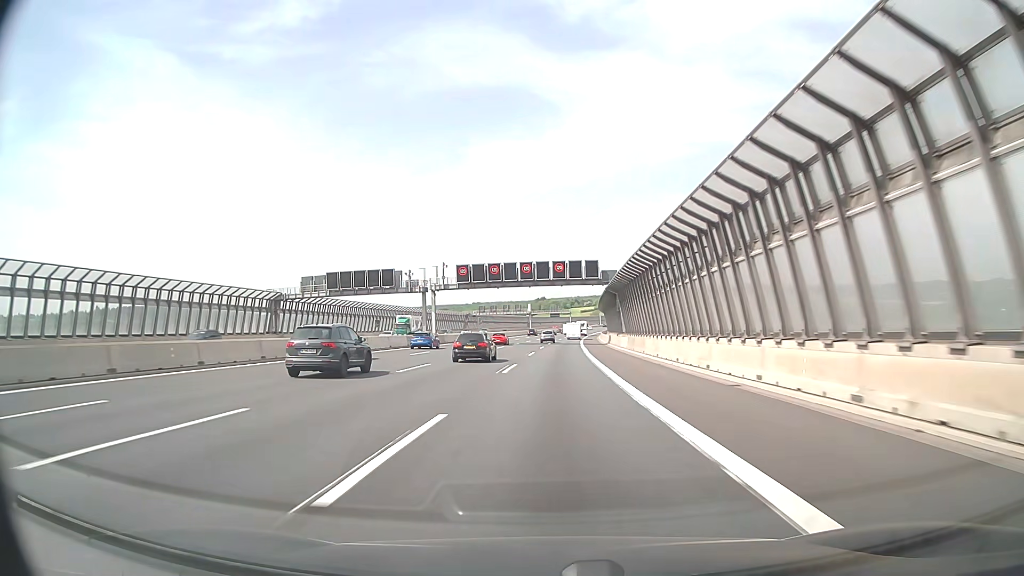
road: motorway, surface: asphalt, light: Day
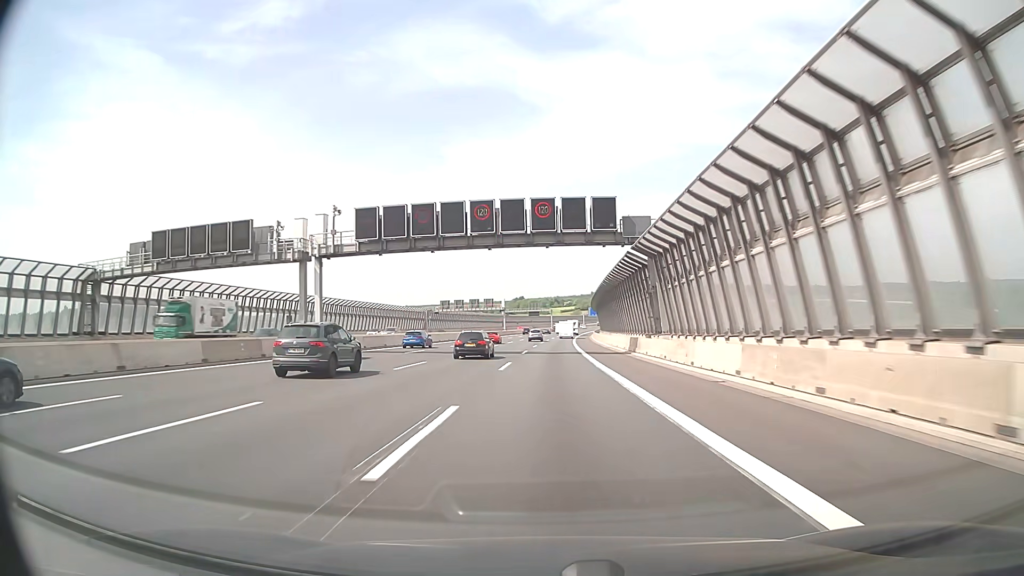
(+0.5, +35.0) m; +2°
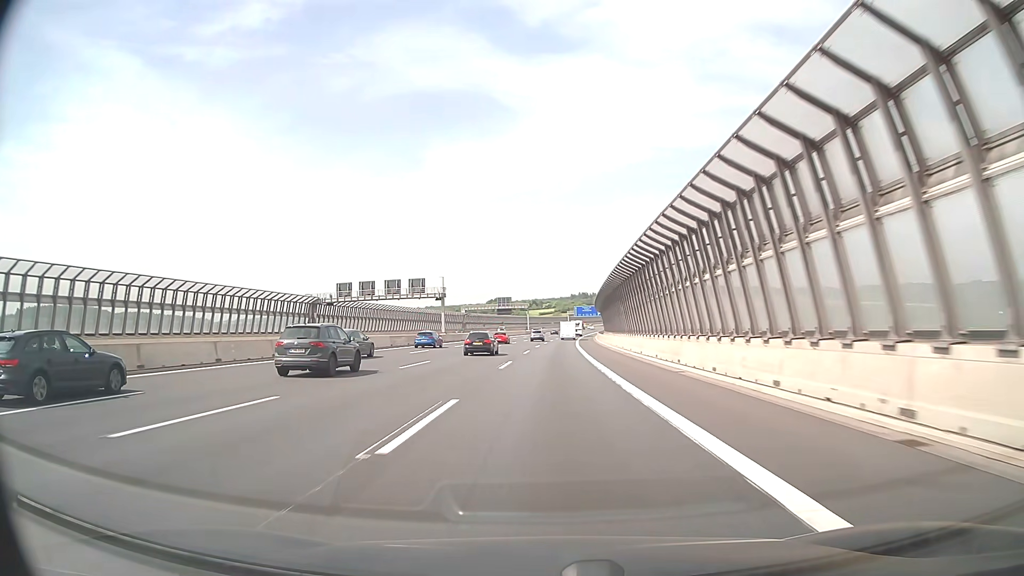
(+1.4, +70.3) m; +2°
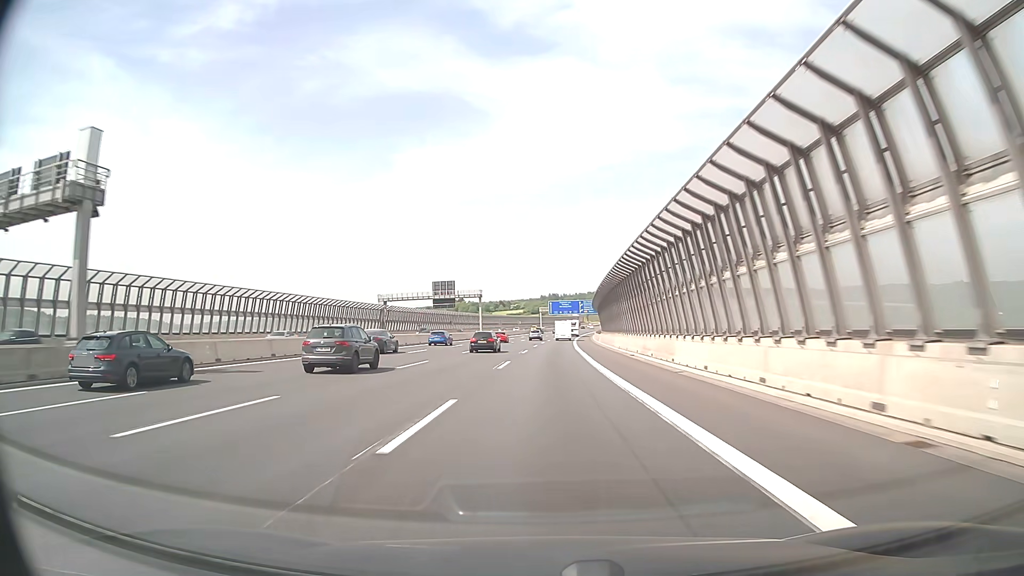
(+1.4, +71.6) m; +2°
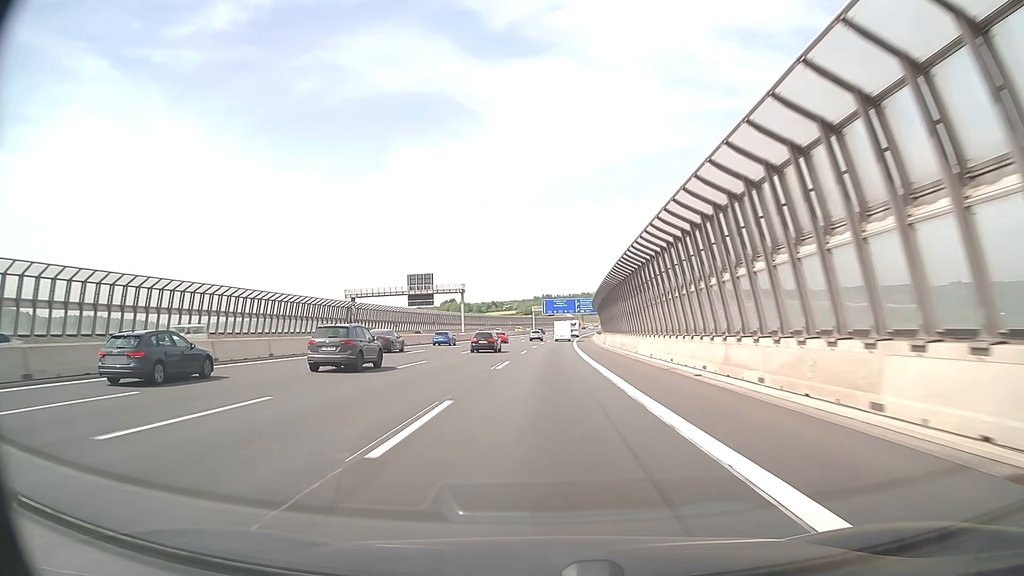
(+0.1, +18.2) m; +1°
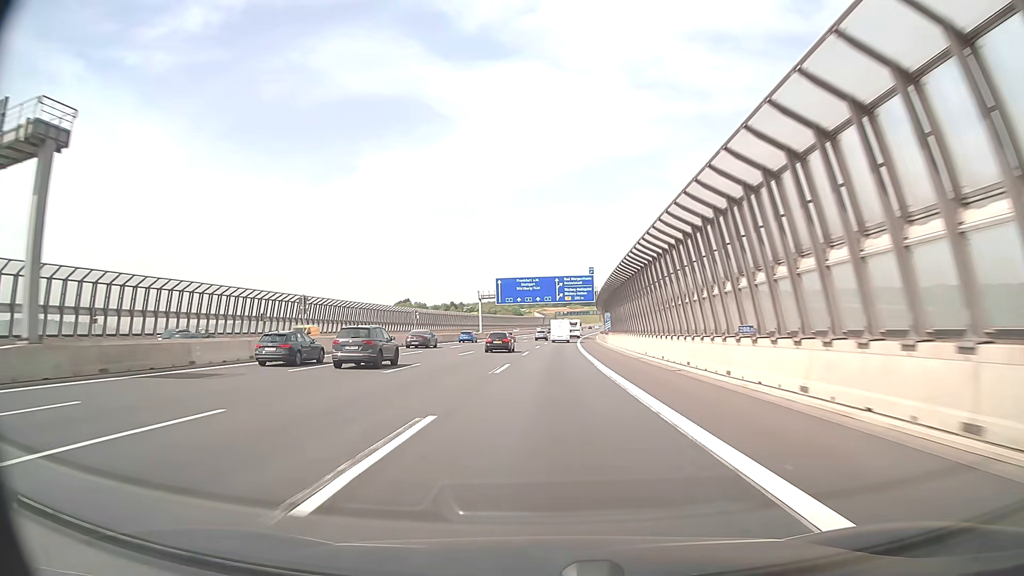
(+2.2, +91.9) m; +3°
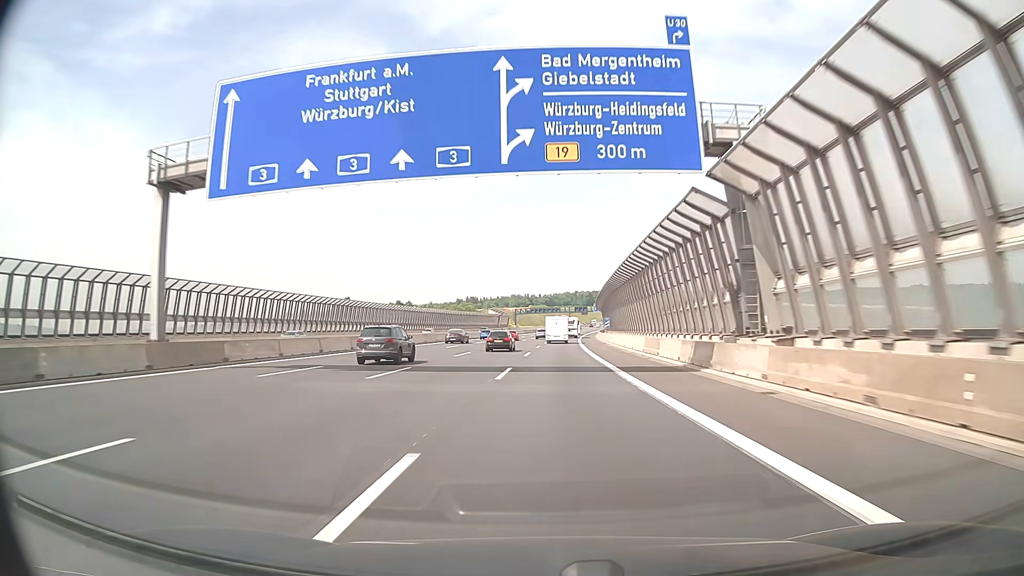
(+2.3, +92.9) m; +3°
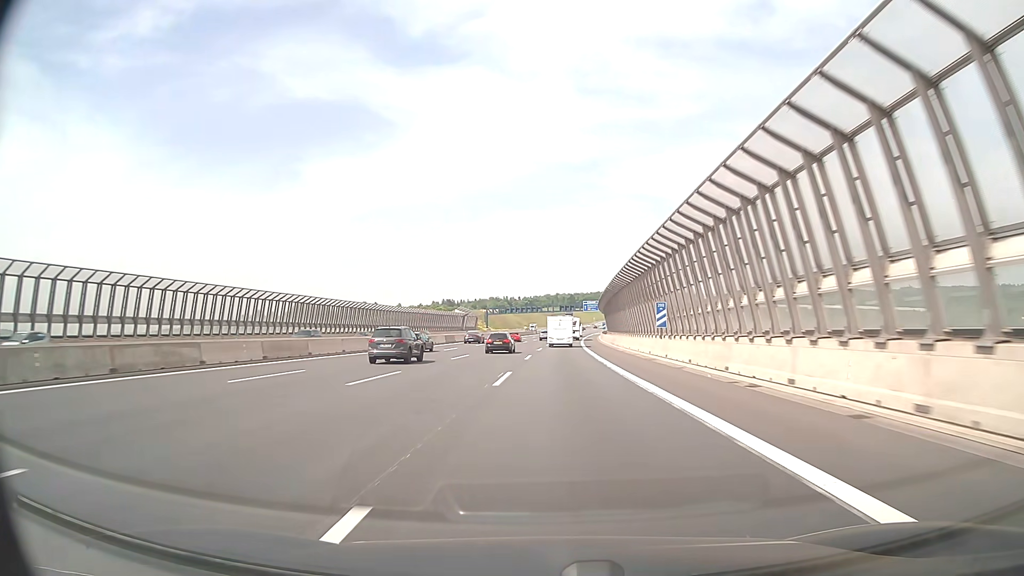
(+0.9, +56.1) m; +2°
(0, +10) (0, +20) (0, +30) (0, +40) (+1, +50) (+1, +60) (+2, +70) (+2, +80) (+3, +90) (+3, +100) m
